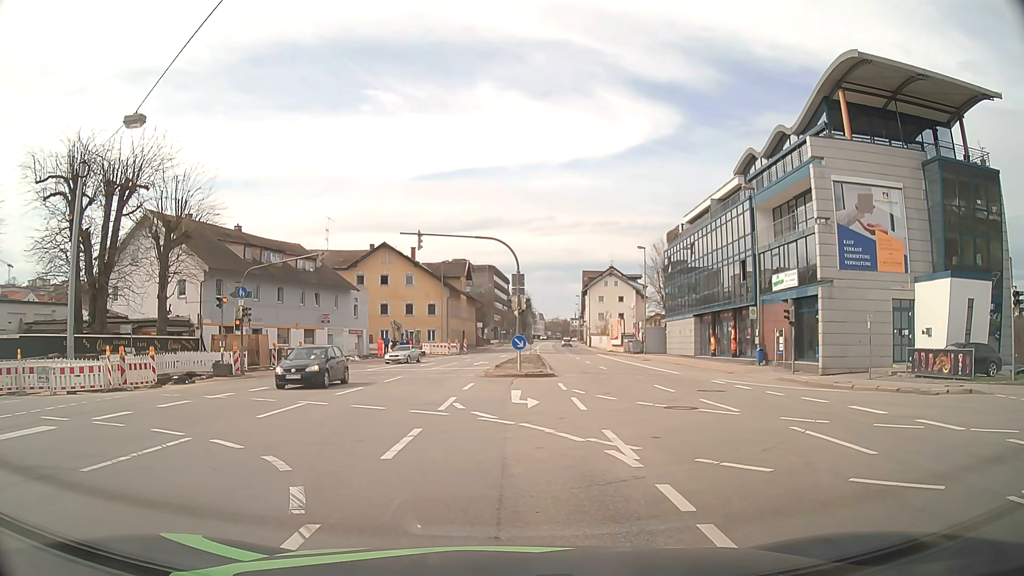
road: primary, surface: asphalt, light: Day
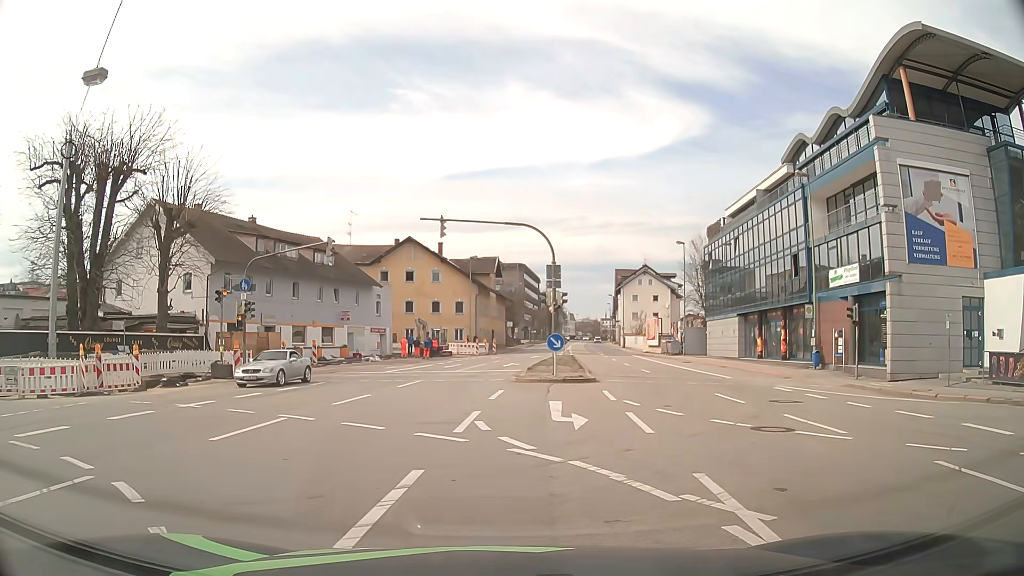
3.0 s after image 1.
(0.0, +3.7) m; -1°
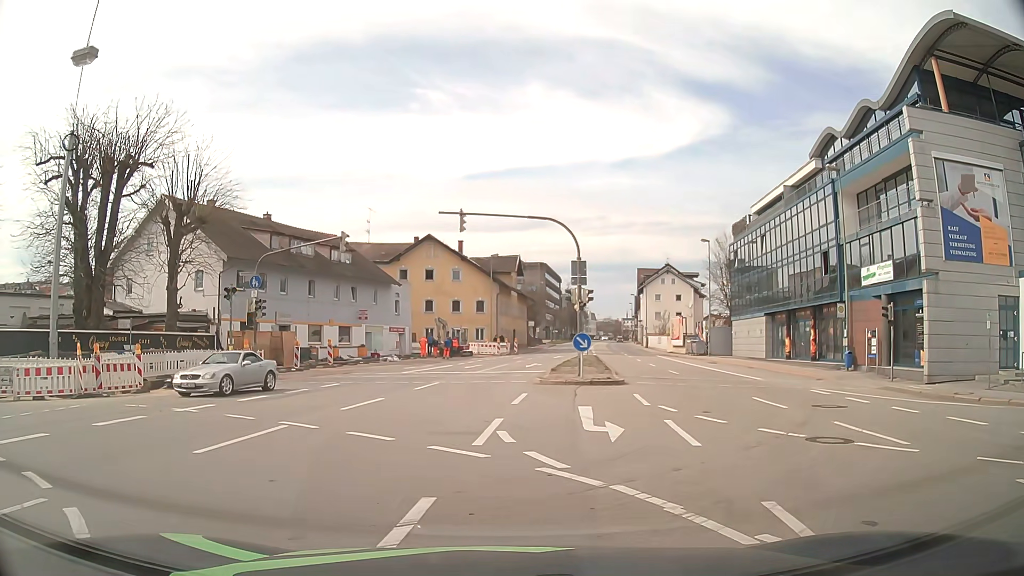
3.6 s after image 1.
(0.0, +1.3) m; -3°
(-4, +9) (-13, +12) (-23, +13) (-33, +15) (-41, +21) (-47, +29) (-53, +37) (-60, +44) (-68, +50) (-77, +55) m
